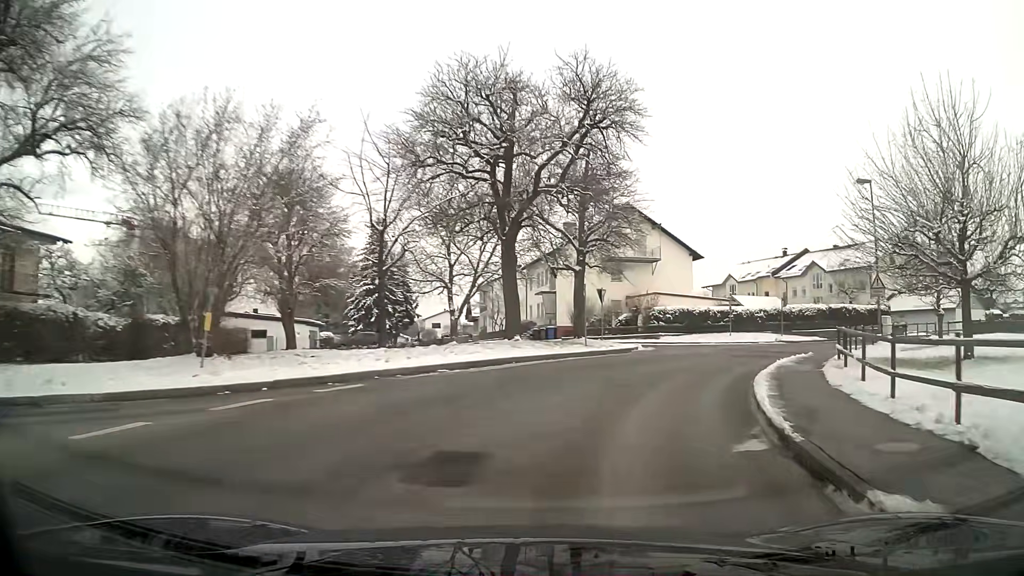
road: unclassified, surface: asphalt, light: Day
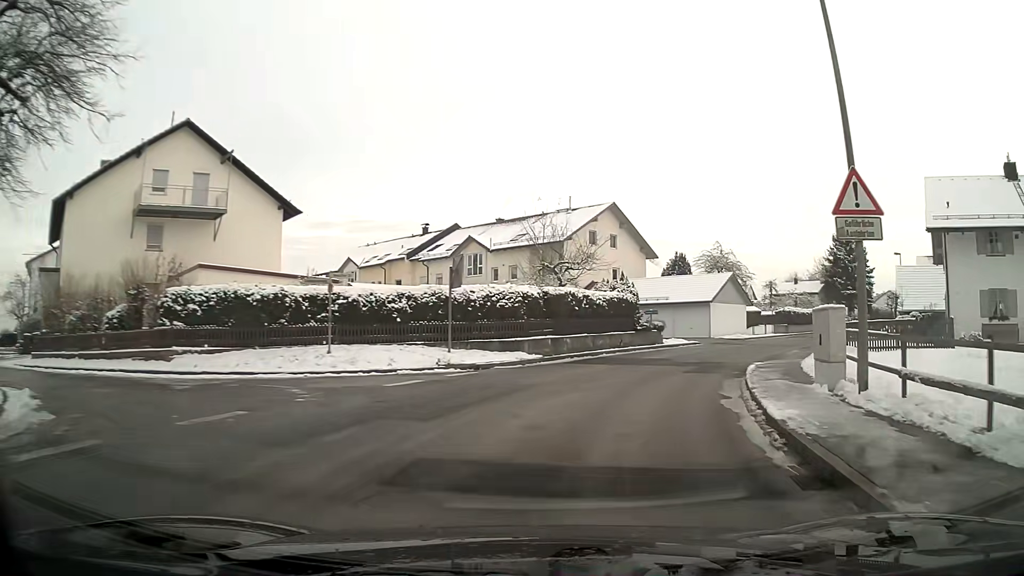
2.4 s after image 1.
(+6.8, +23.4) m; +32°
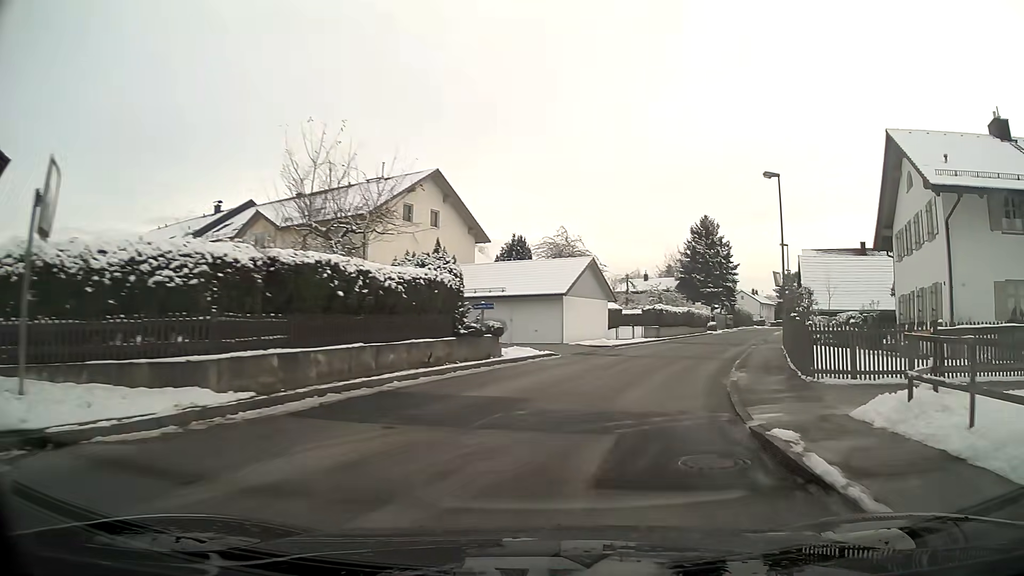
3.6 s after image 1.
(+1.6, +12.3) m; +15°
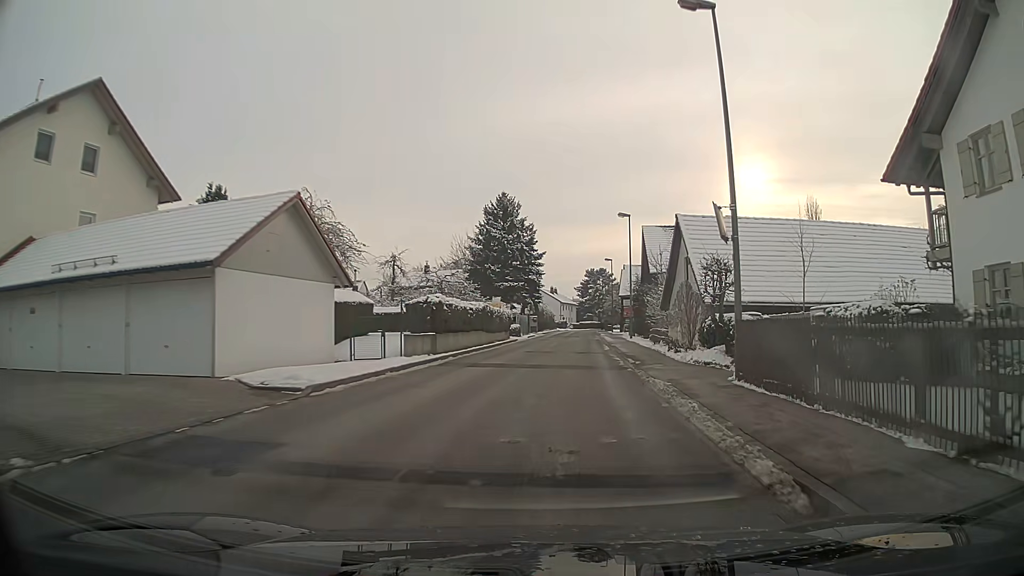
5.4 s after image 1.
(+3.0, +18.8) m; +15°
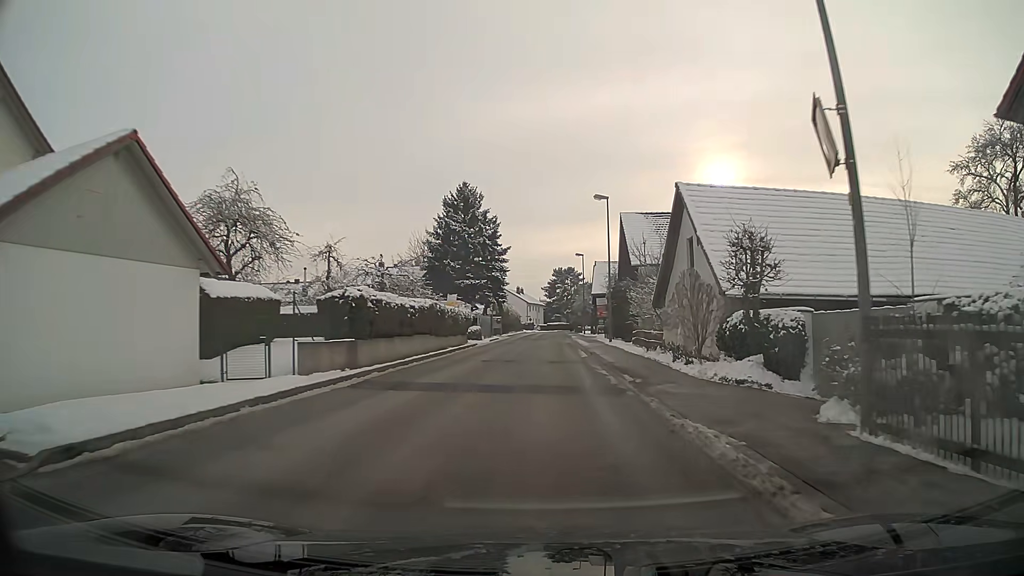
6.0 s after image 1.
(+0.2, +6.6) m; +2°
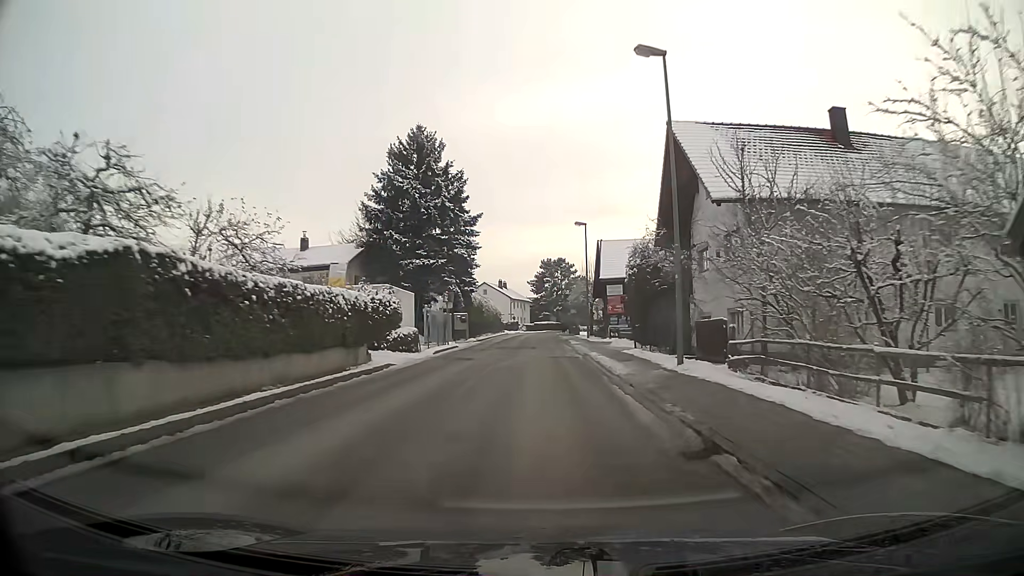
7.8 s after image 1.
(+0.1, +20.8) m; 0°
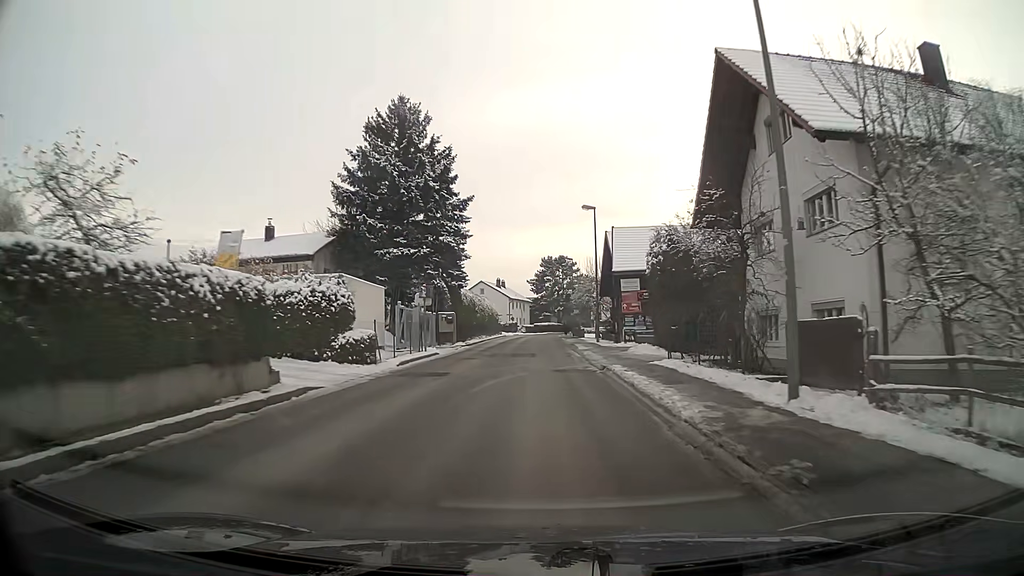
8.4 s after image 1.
(0.0, +7.2) m; 0°
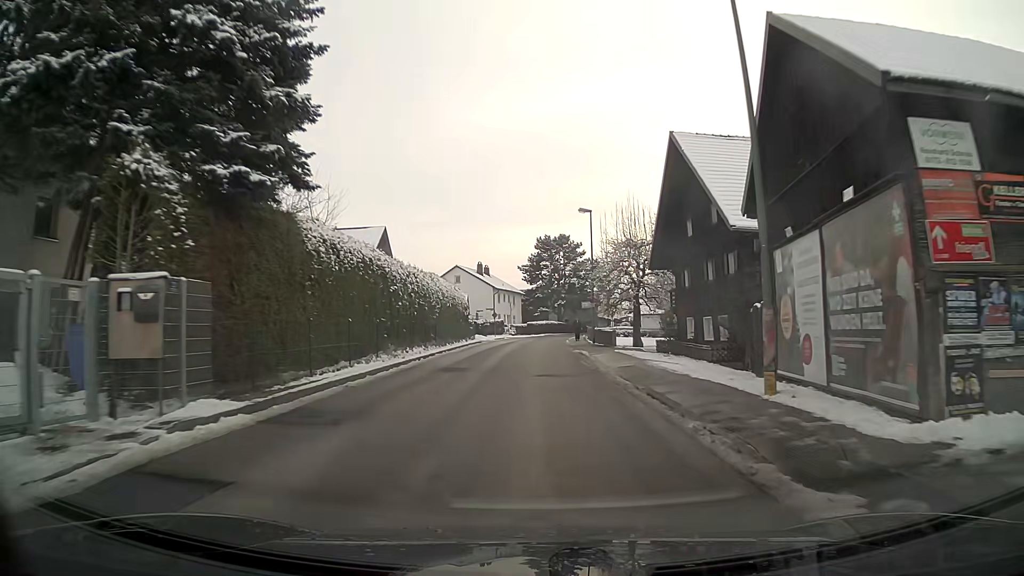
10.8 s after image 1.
(+0.2, +29.7) m; +1°
